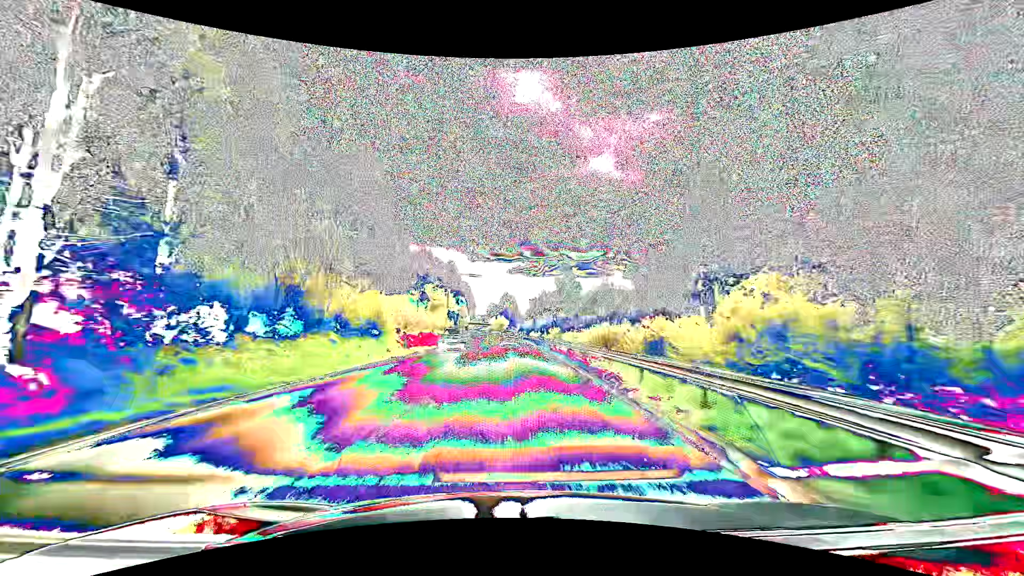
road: primary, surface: asphalt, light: Day
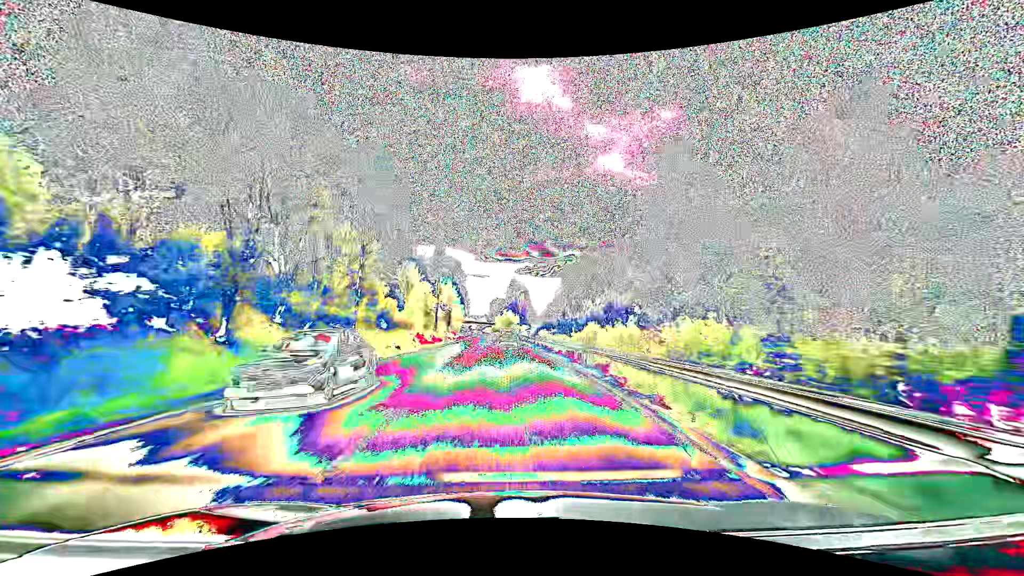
(-0.4, +61.4) m; -1°
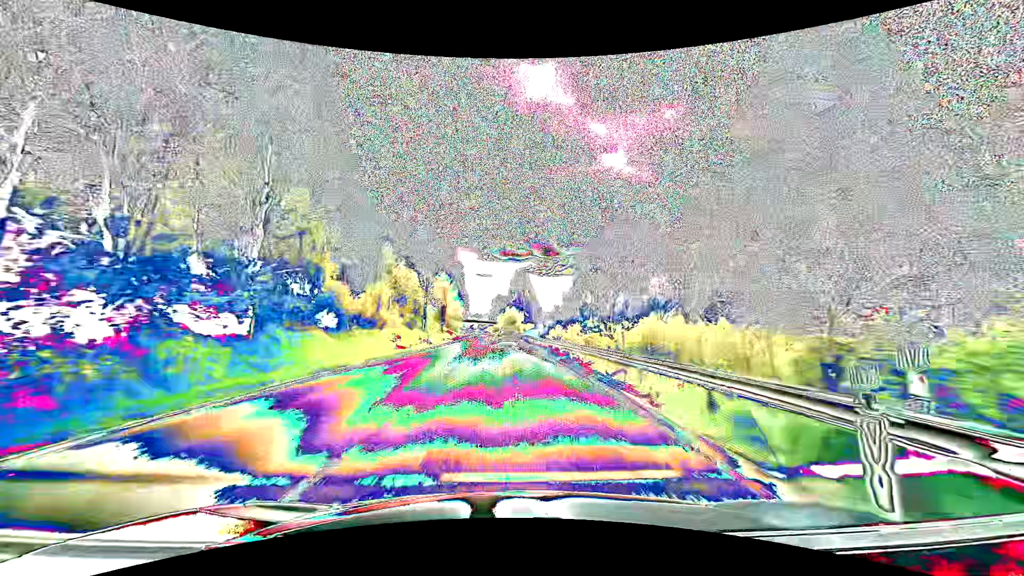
(-0.1, +15.3) m; -1°
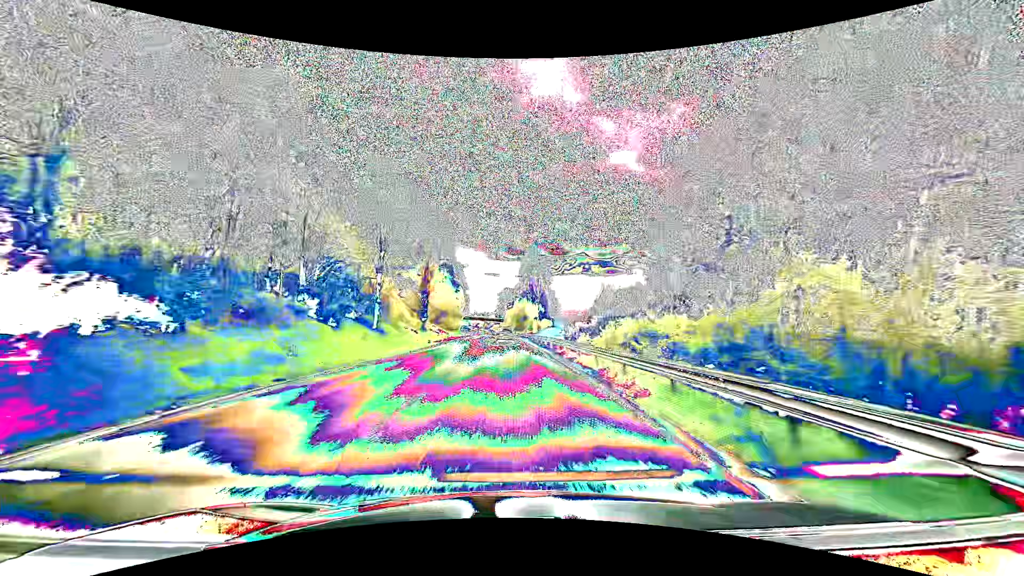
(-0.1, +30.7) m; -1°
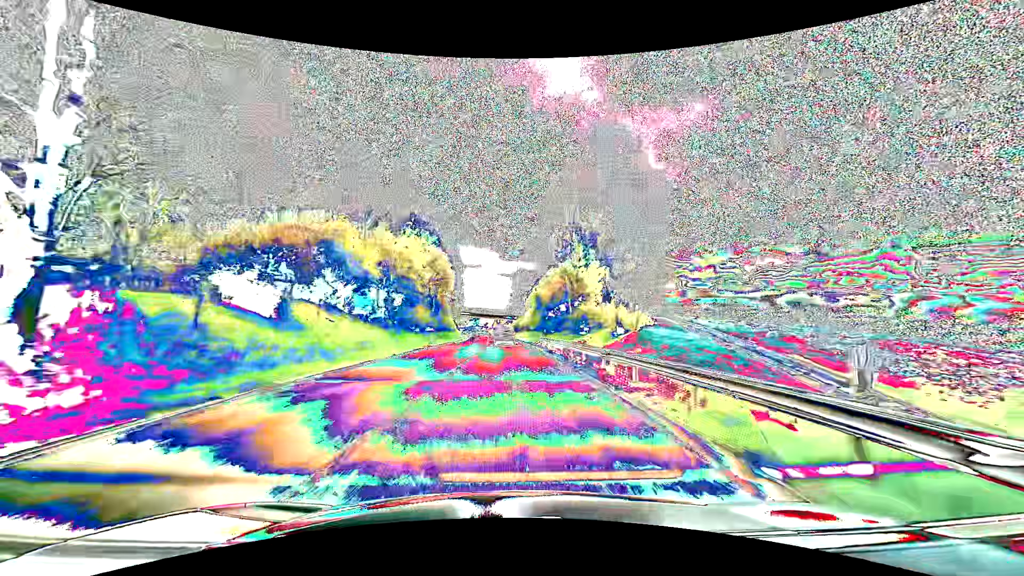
(-0.9, +61.2) m; -2°
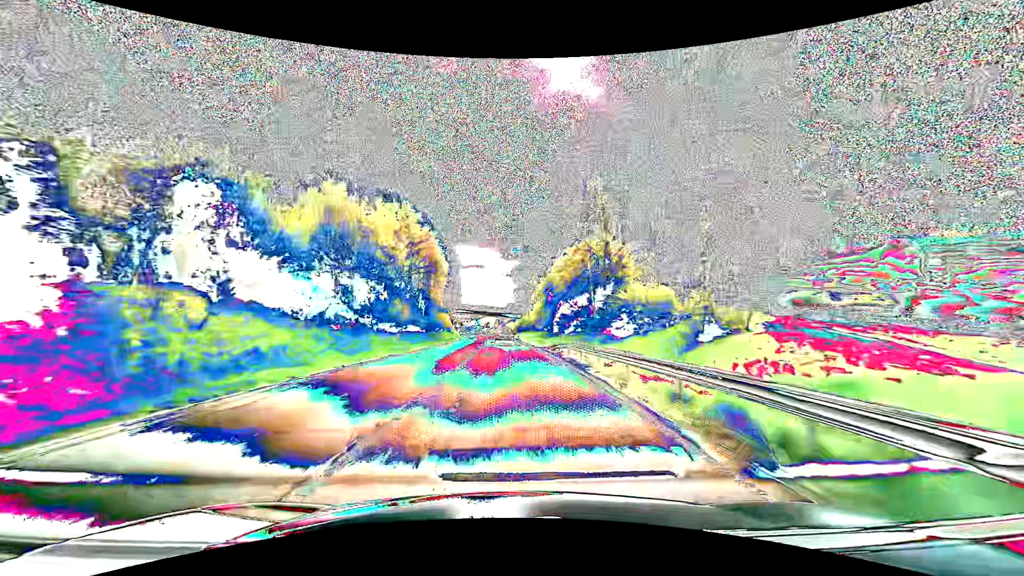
(0.0, +15.3) m; 0°
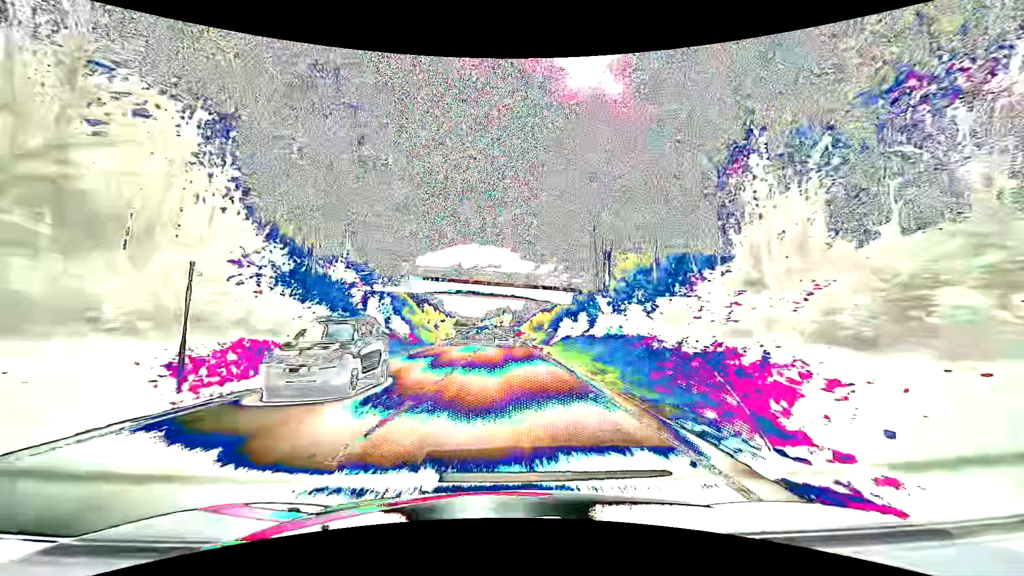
(-1.1, +76.5) m; -2°
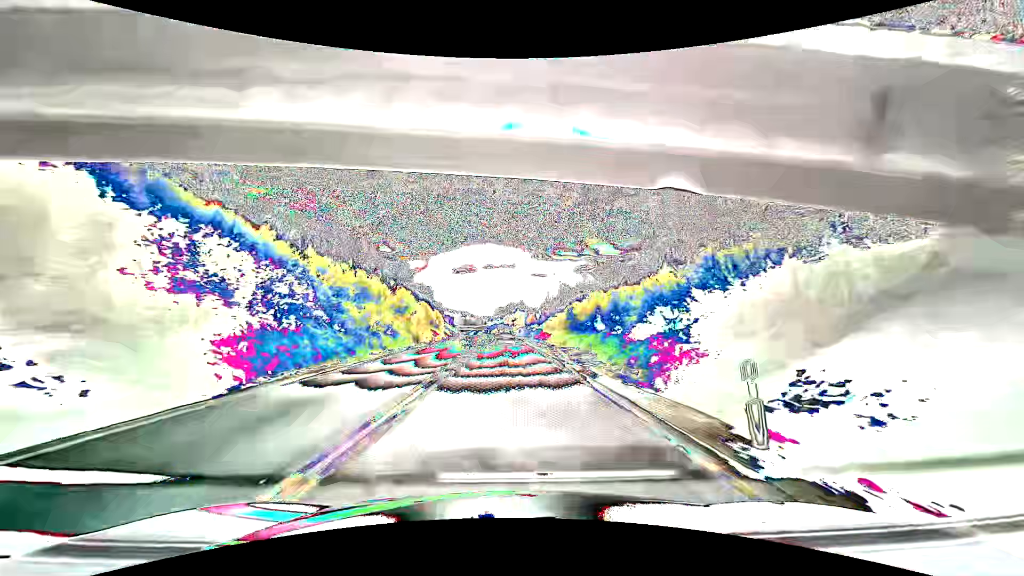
(-0.8, +45.9) m; -2°
(0, +10) (0, +20) (0, +30) (0, +40) (-1, +50) (-1, +60) (-1, +70) (-1, +80) (-1, +90) (-2, +100) m
